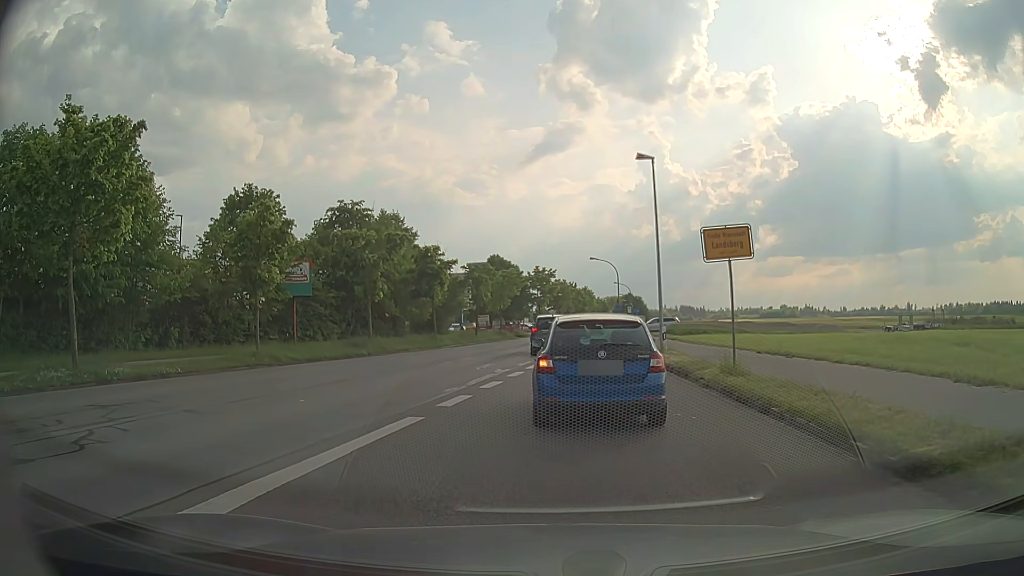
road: tertiary_link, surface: asphalt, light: Day
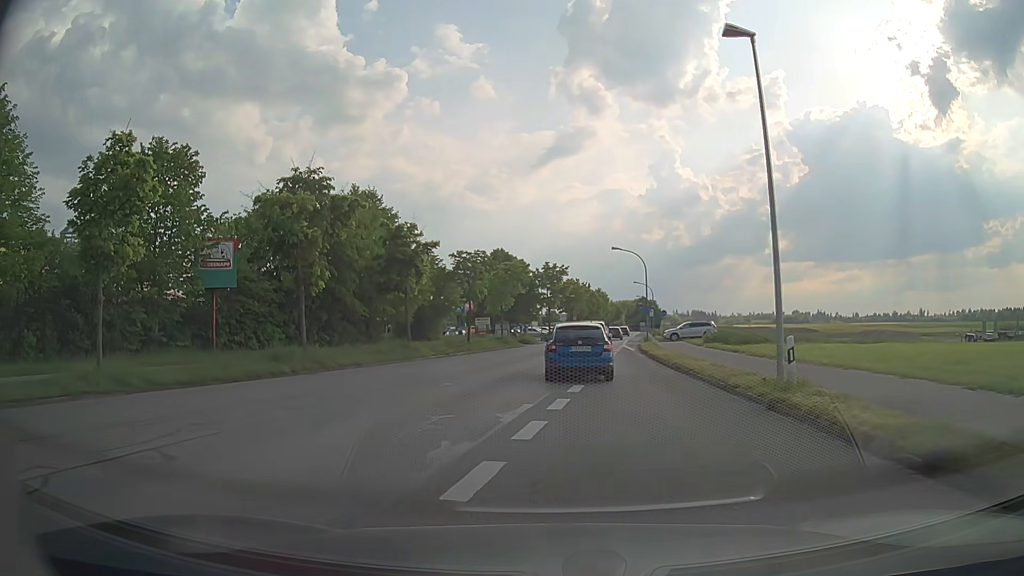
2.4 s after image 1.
(-0.2, +12.3) m; -1°
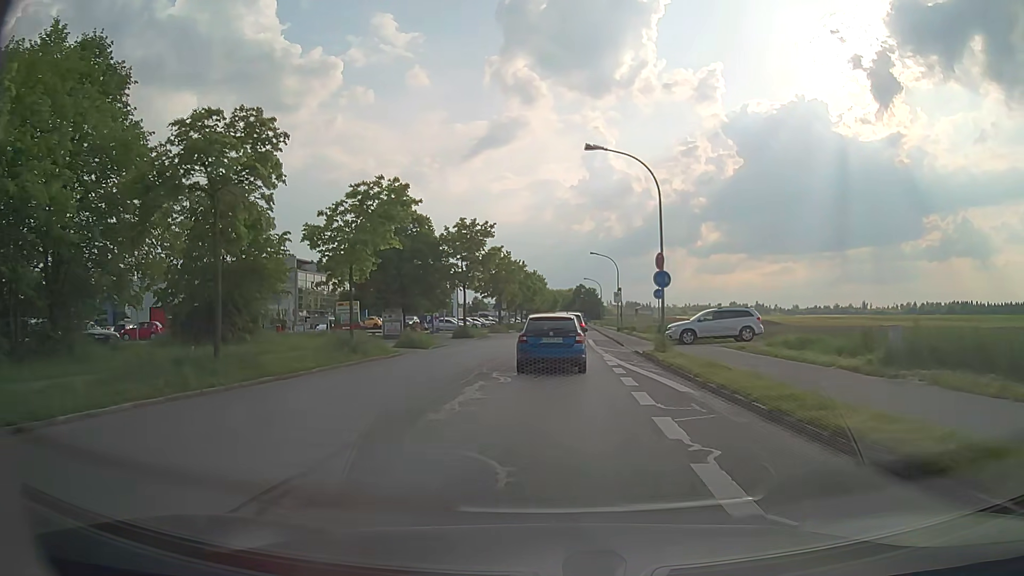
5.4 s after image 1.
(+1.0, +28.2) m; +6°
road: tertiary
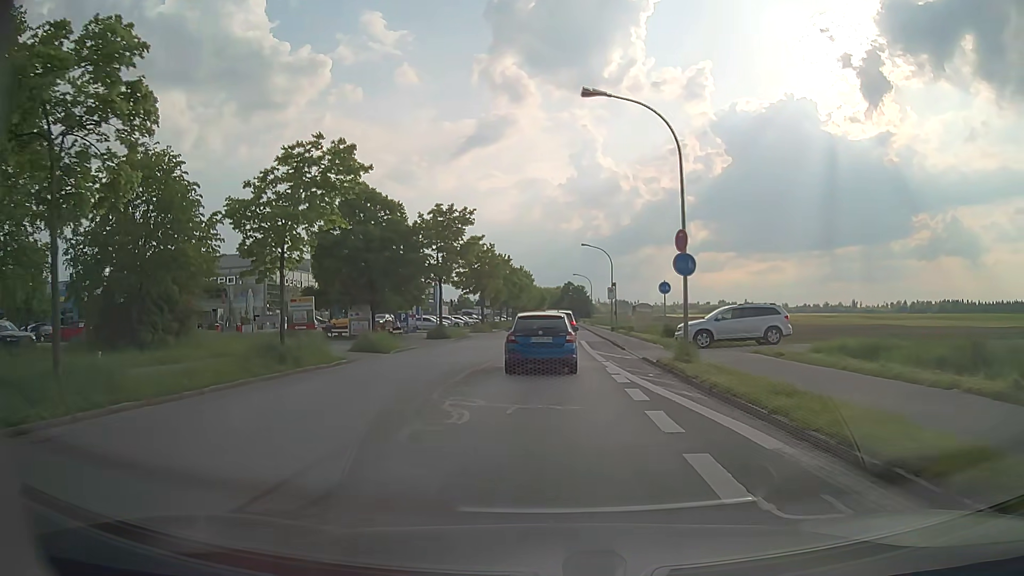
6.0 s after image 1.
(+0.1, +5.7) m; +1°
(0, +10) (0, +20) (0, +30) (+1, +40) (+1, +50) (+1, +60) (+1, +70) (+2, +80) (+2, +90) (+2, +100) m
